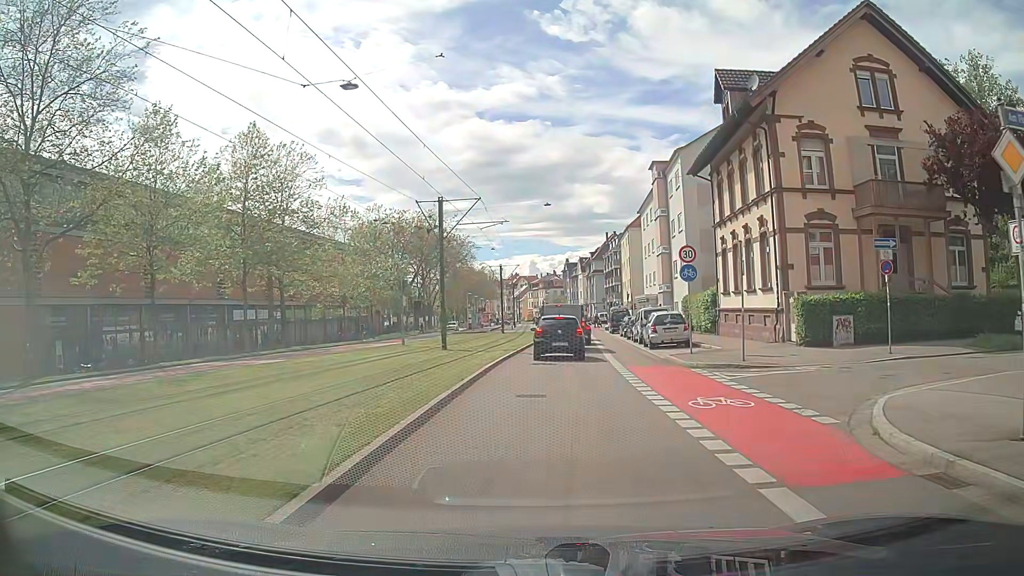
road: secondary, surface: asphalt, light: Day
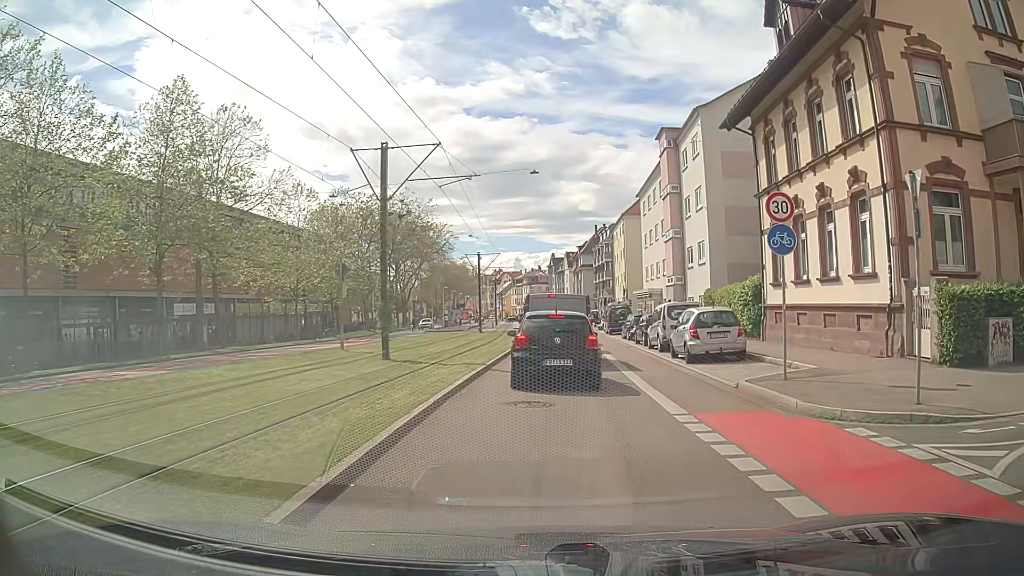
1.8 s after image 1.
(+0.2, +9.4) m; +2°
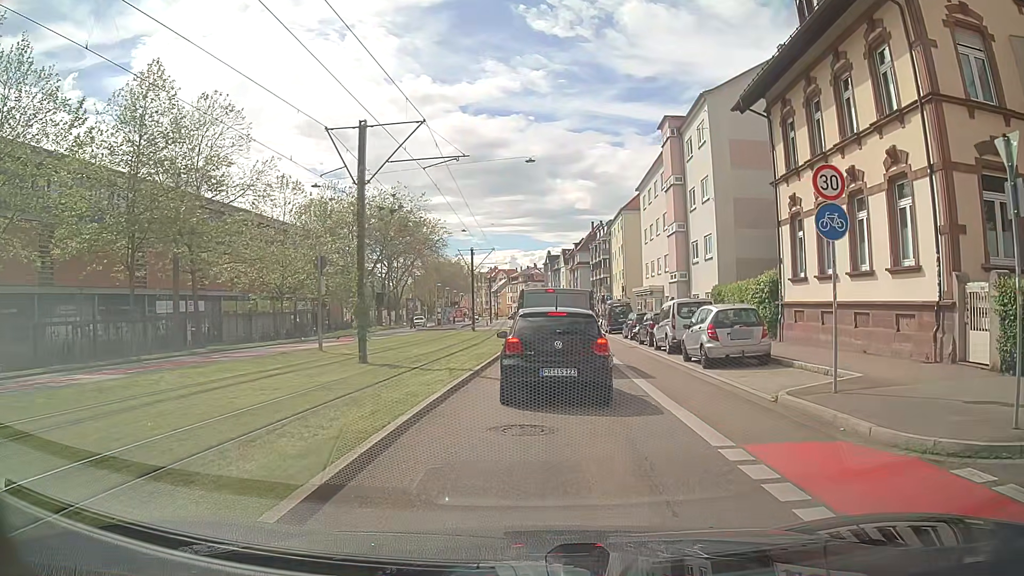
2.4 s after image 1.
(0.0, +2.3) m; +1°
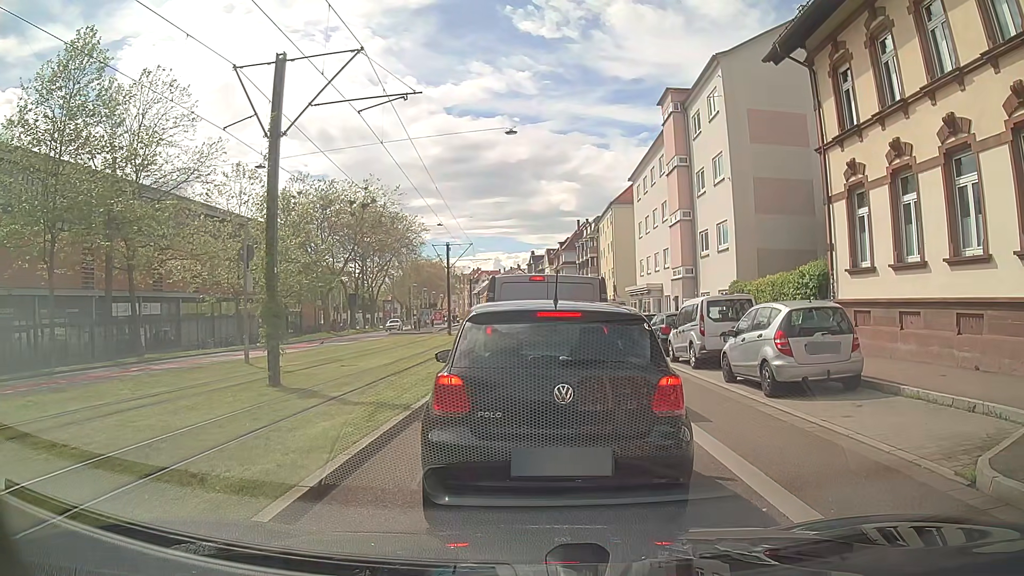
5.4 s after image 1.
(+0.1, +5.4) m; +3°
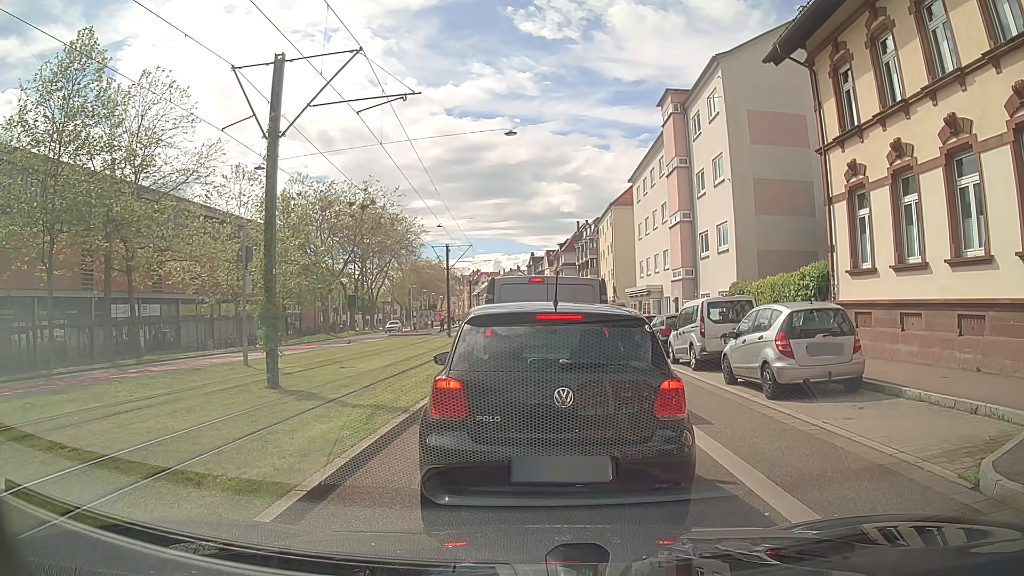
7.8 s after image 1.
(0.0, +0.1) m; 0°
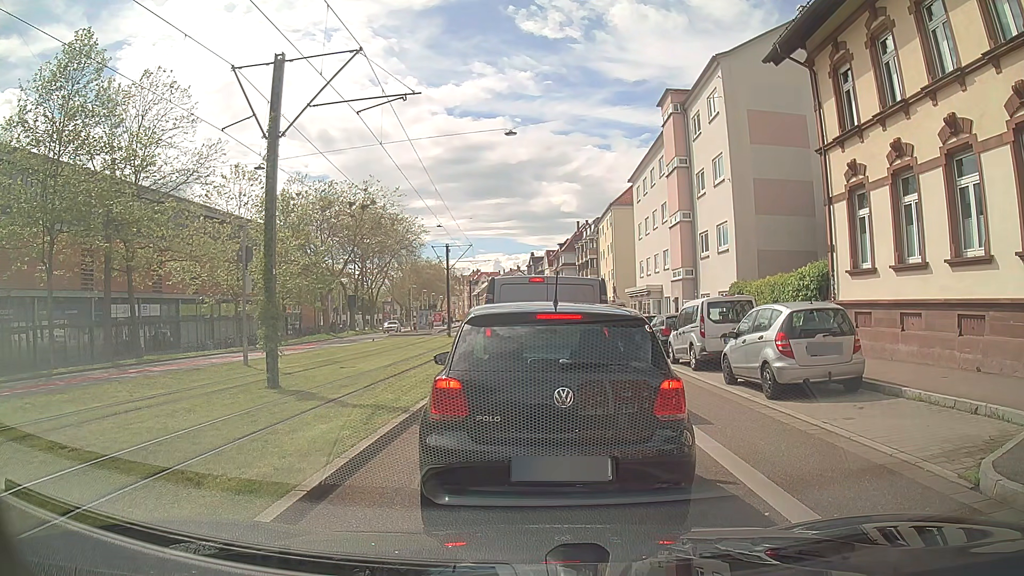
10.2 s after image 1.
(0.0, 0.0) m; 0°
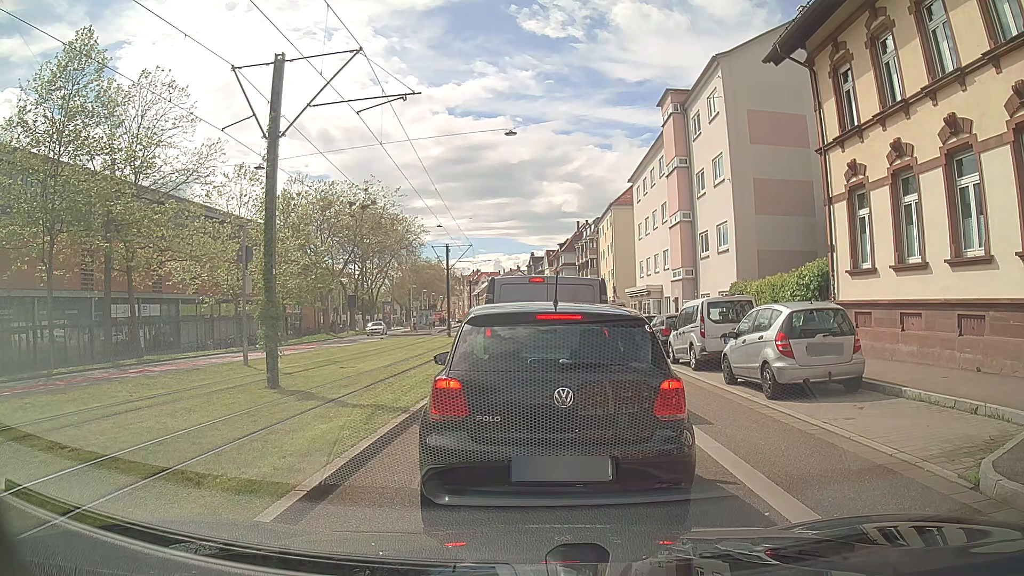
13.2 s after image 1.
(0.0, 0.0) m; 0°
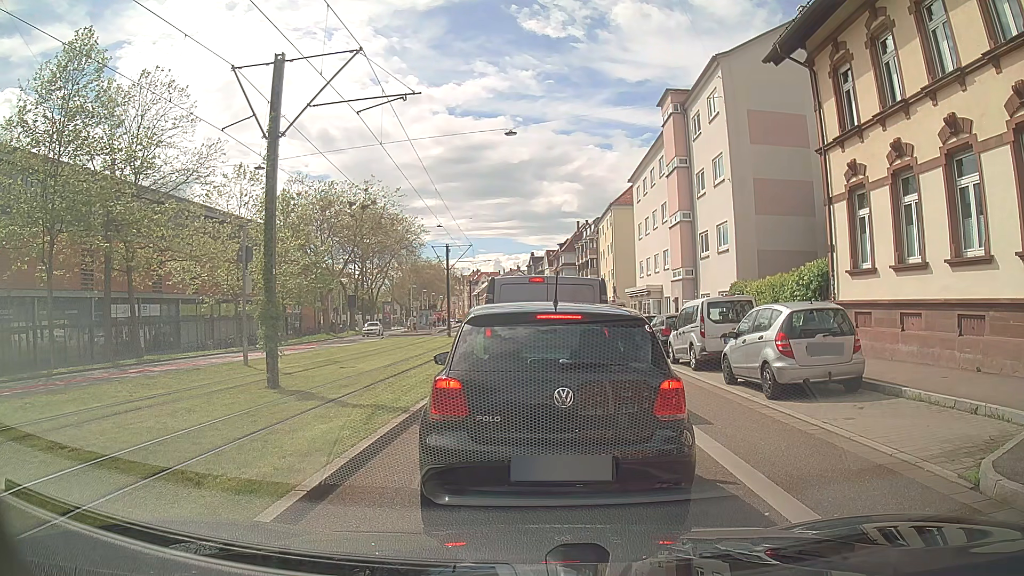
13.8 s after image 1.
(0.0, 0.0) m; 0°
(0, +10) (-1, +20) (-1, +30) (-1, +40) (-1, +50) (-1, +60) (-2, +70) (-2, +80) (-3, +90) (-3, +100) m
